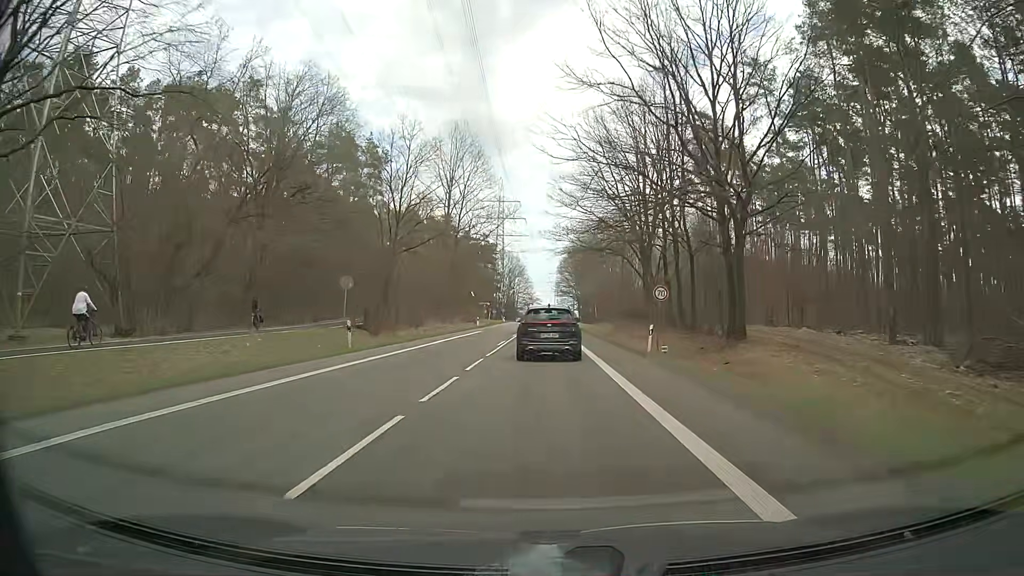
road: secondary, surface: asphalt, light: Day
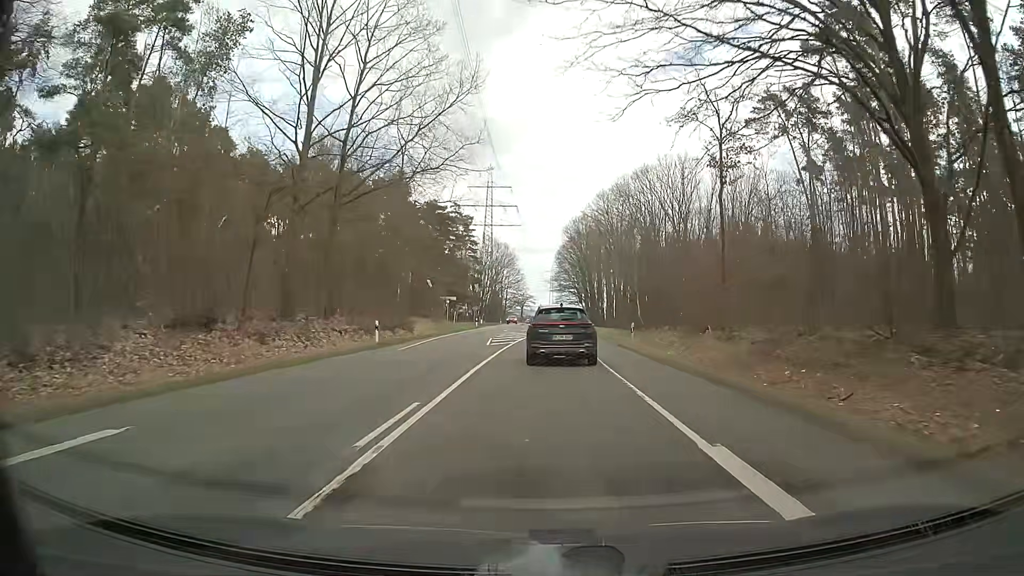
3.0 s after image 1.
(+0.1, +46.9) m; +1°
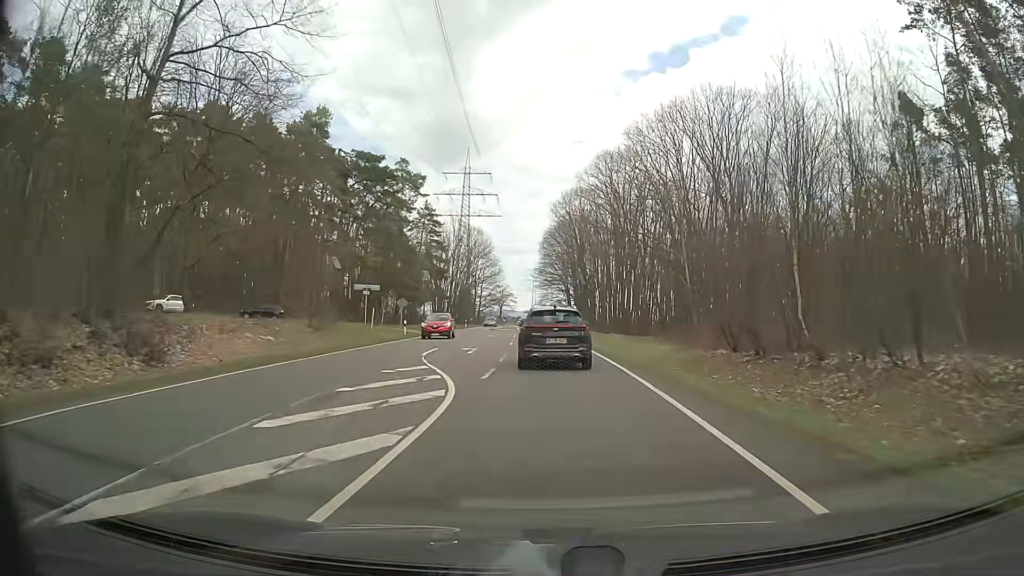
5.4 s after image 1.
(+0.1, +35.1) m; +1°
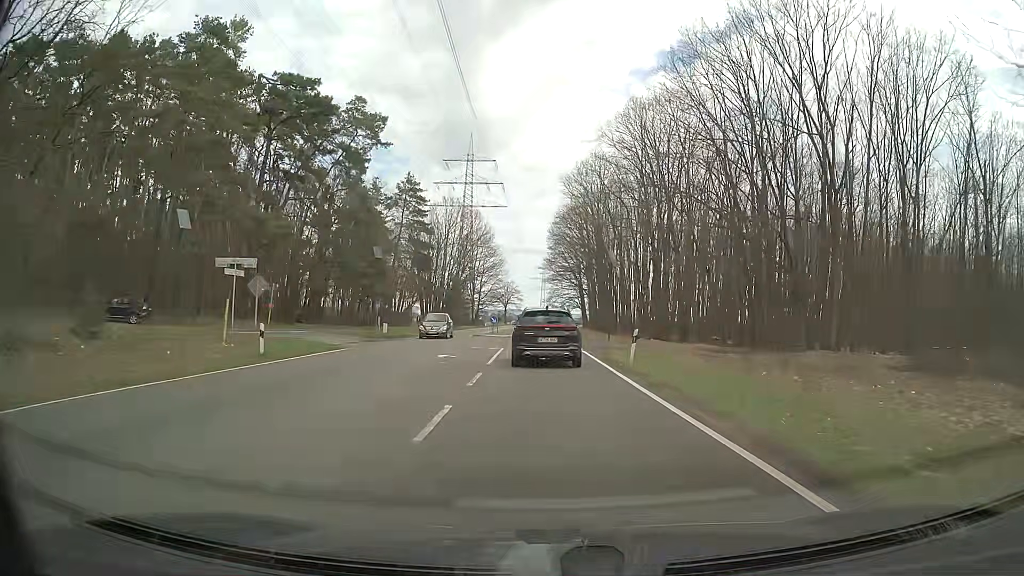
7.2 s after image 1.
(+0.2, +25.5) m; 0°
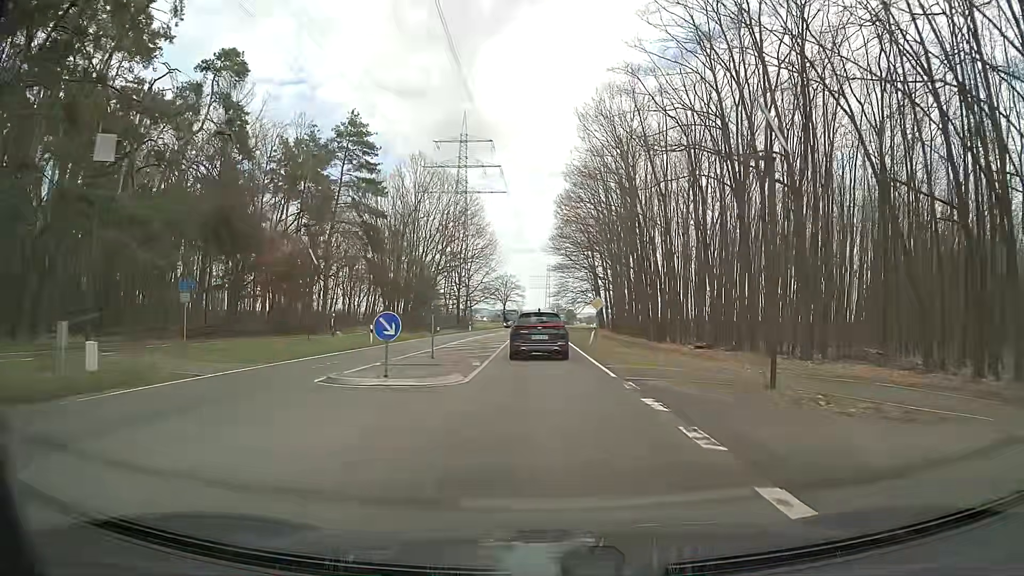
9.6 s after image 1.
(-0.2, +34.3) m; -1°
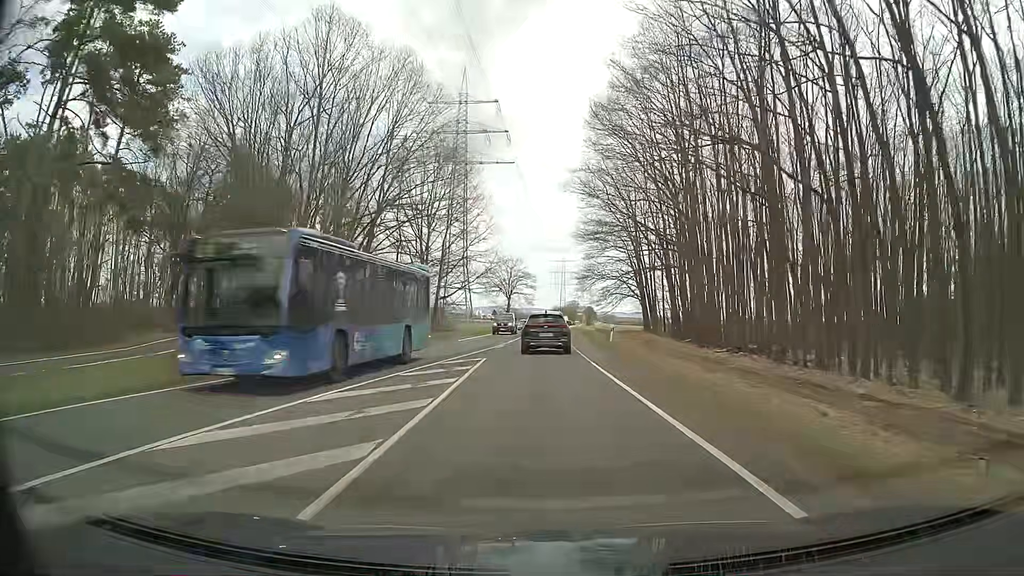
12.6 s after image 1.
(-0.2, +47.1) m; -1°
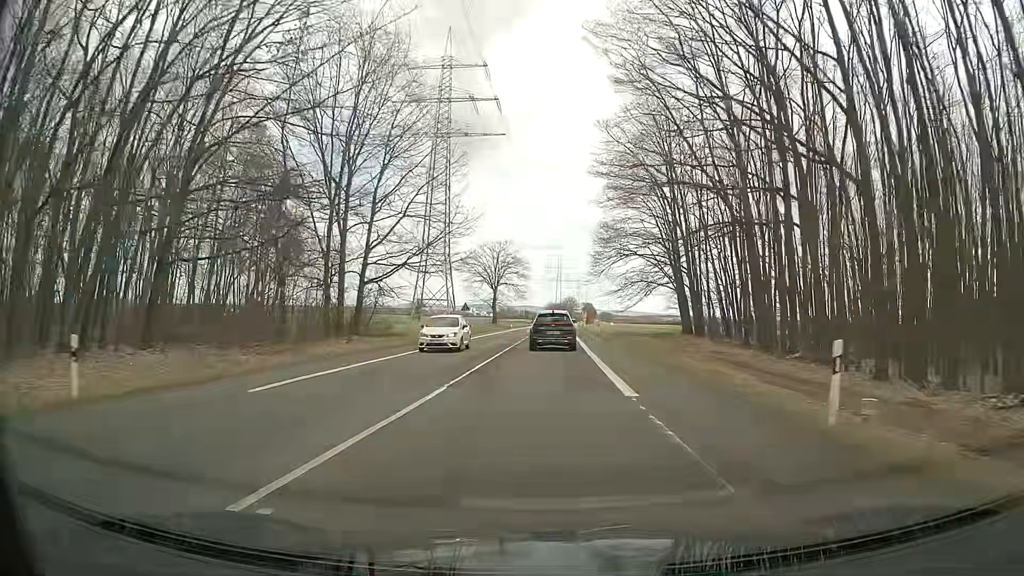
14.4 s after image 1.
(-0.1, +30.5) m; +1°
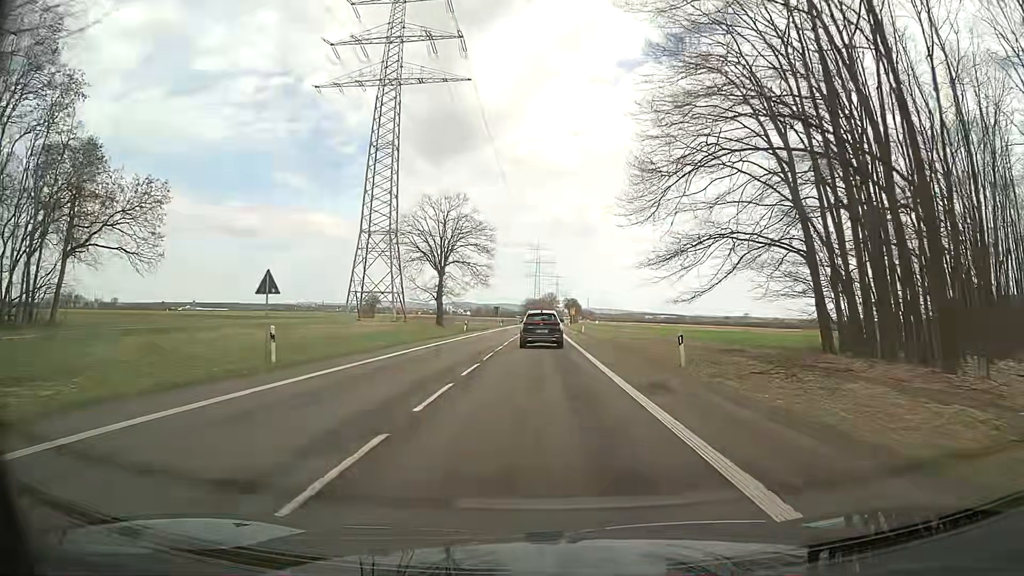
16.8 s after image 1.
(+0.4, +41.7) m; 0°
(0, +10) (0, +20) (+1, +30) (+1, +40) (+1, +50) (+1, +60) (+2, +70) (+2, +80) (+2, +90) (+3, +100) m
